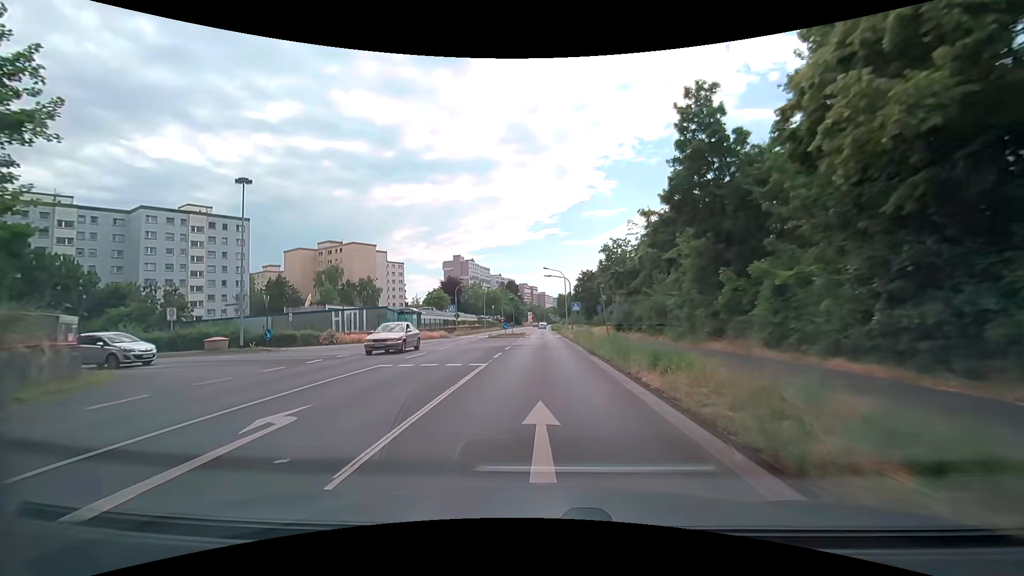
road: secondary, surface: asphalt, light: Day
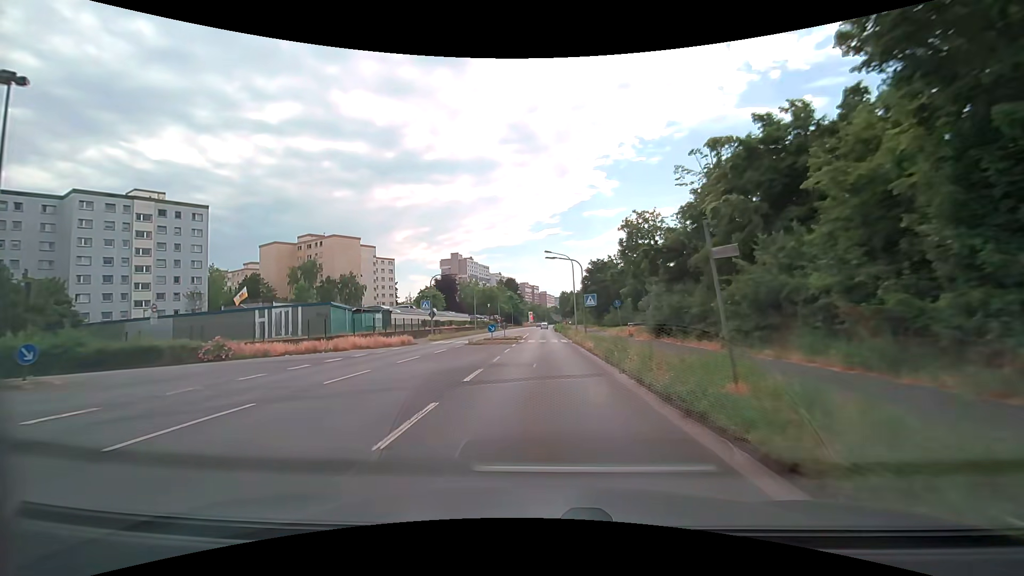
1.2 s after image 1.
(-0.1, +13.3) m; 0°
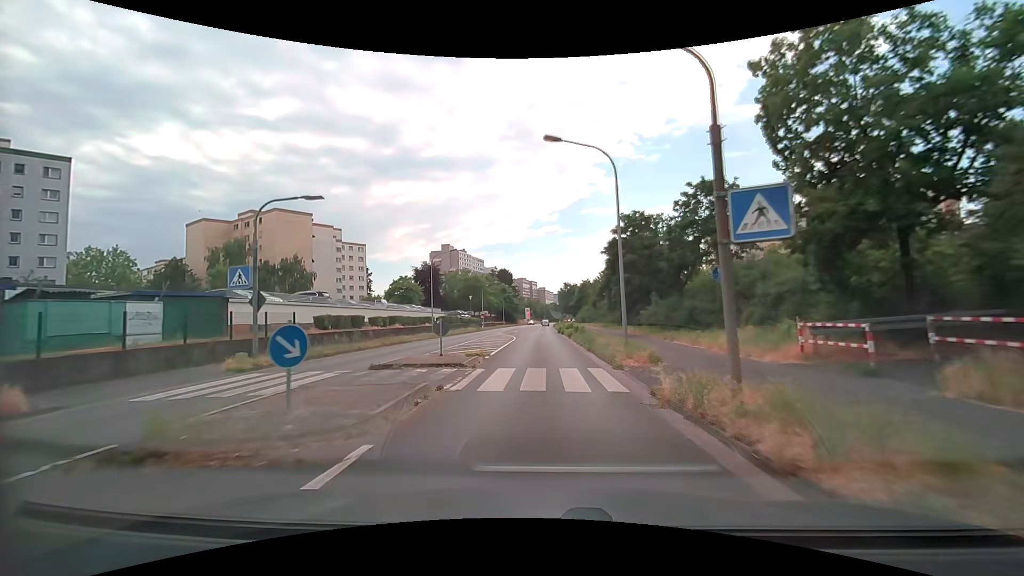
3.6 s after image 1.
(0.0, +26.6) m; 0°
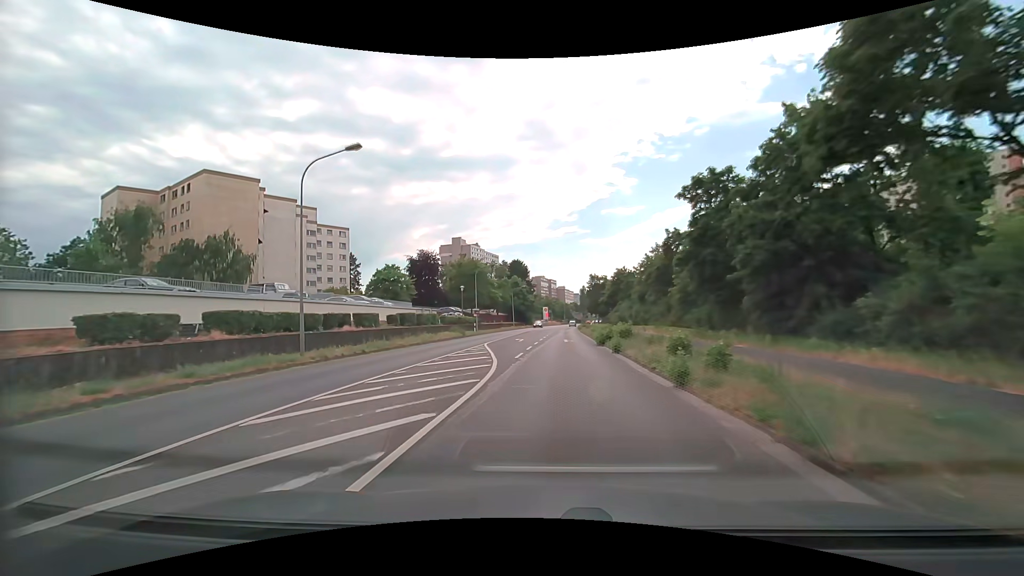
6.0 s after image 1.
(-0.2, +26.7) m; -1°
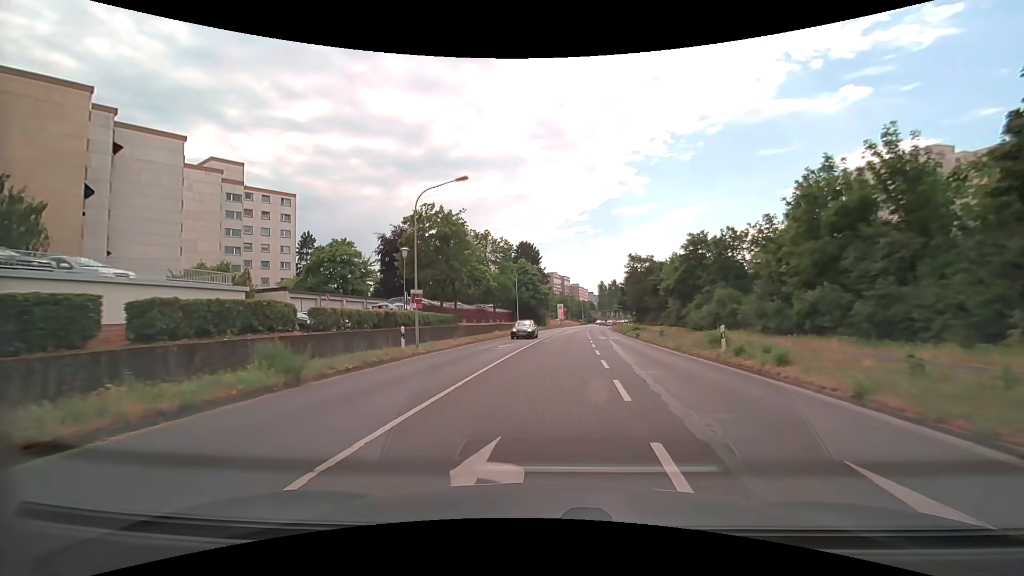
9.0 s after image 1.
(-1.4, +33.2) m; -2°
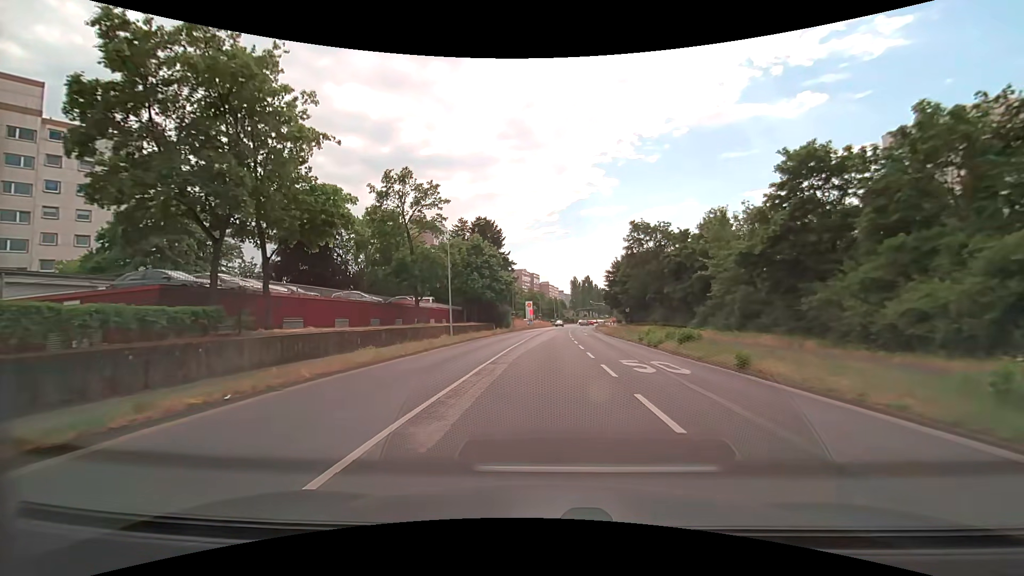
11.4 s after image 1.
(+1.1, +26.4) m; +4°
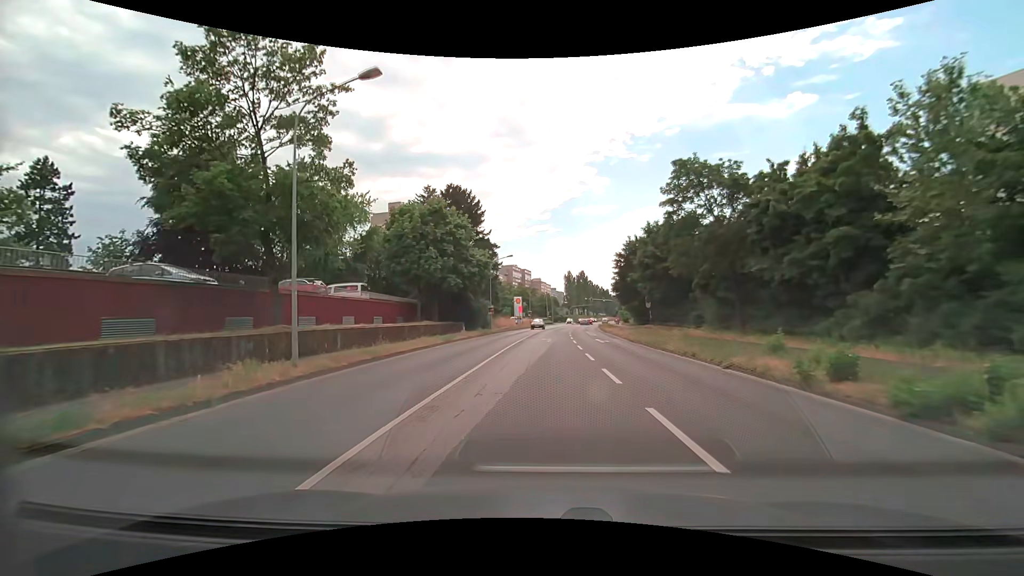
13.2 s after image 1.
(+0.1, +19.7) m; 0°
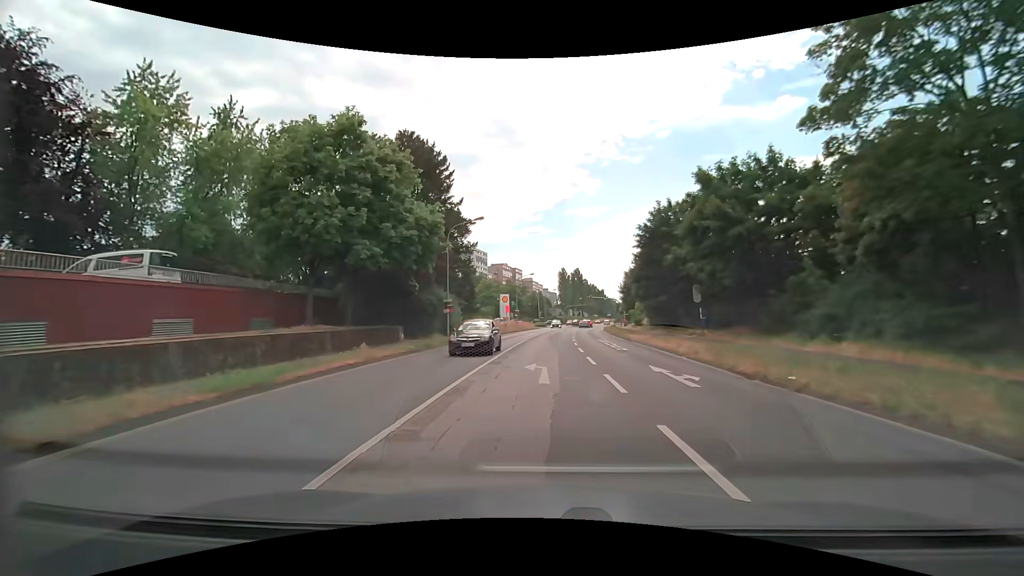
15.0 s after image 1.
(+0.1, +19.2) m; +1°
(0, +10) (0, +20) (0, +30) (+1, +40) (+1, +50) (+2, +60) (+3, +70) (+4, +80) (+6, +90) (+8, +99) m
